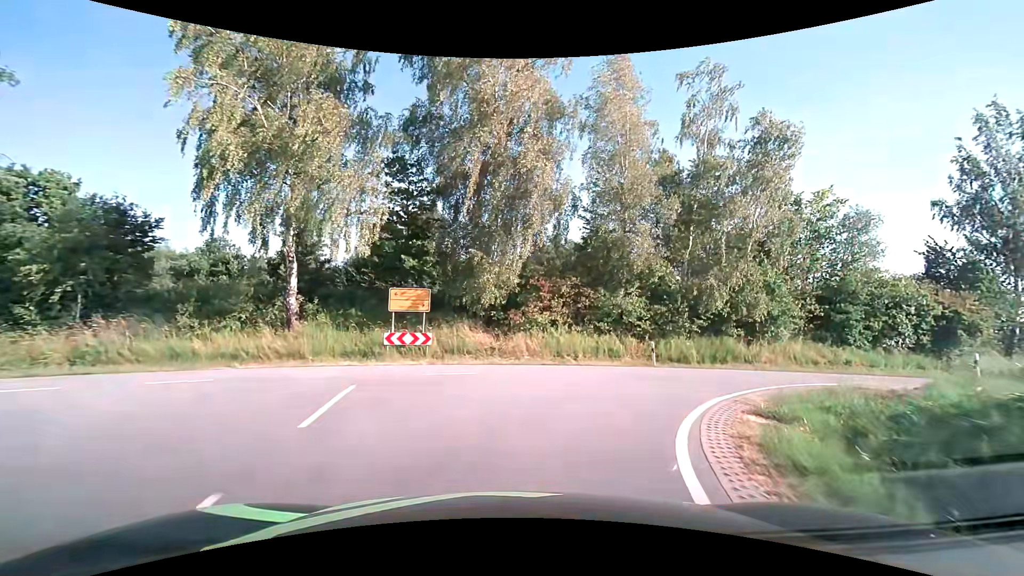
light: Day
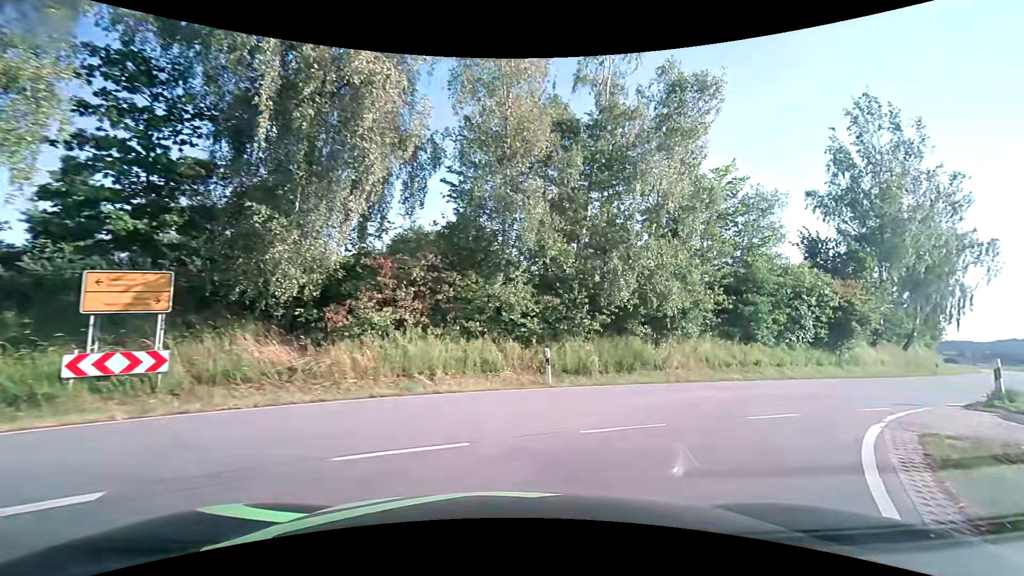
(+0.9, +7.5) m; +14°
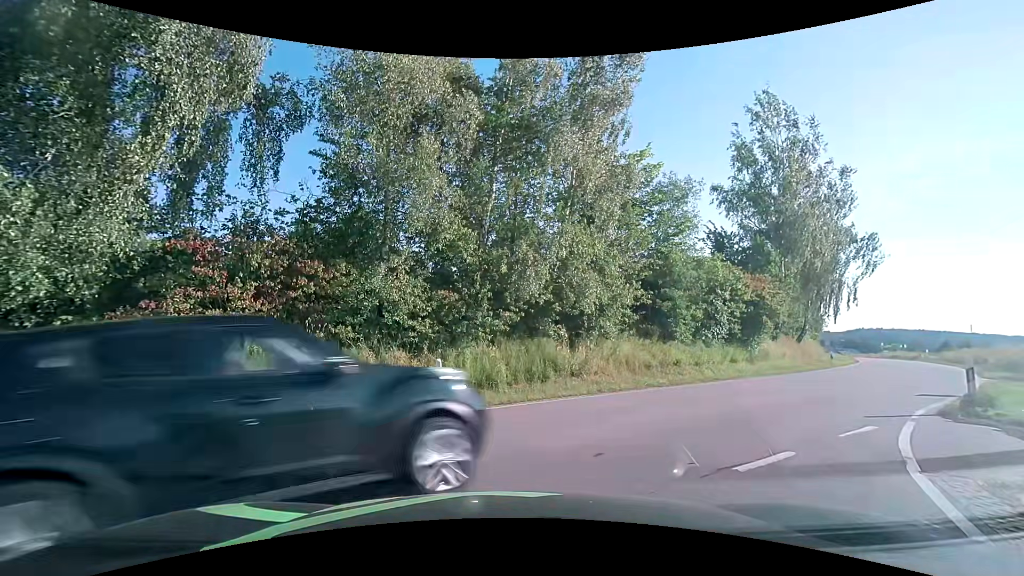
(+0.3, +3.0) m; +8°
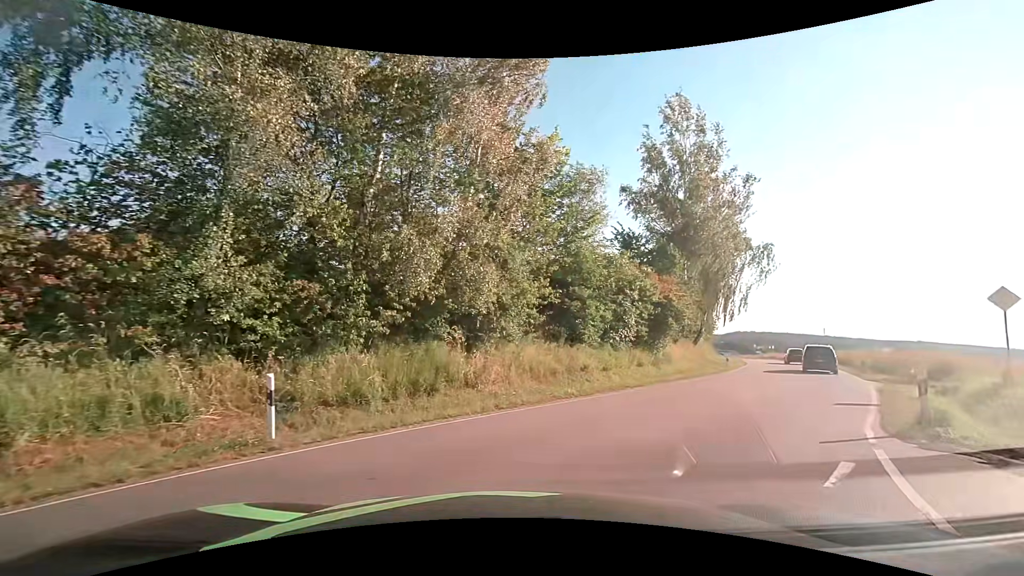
(+0.4, +3.0) m; +13°
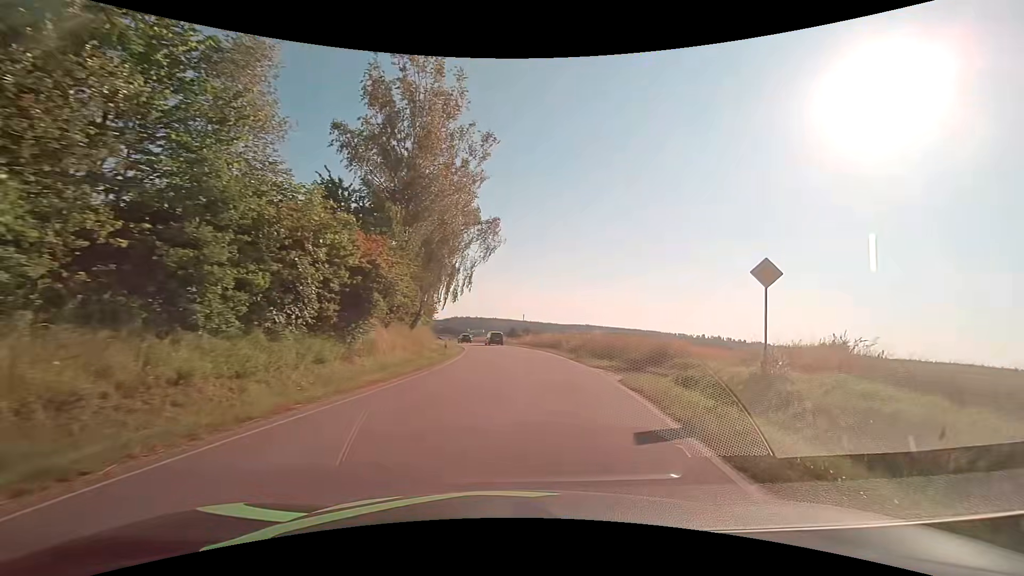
(+2.6, +8.5) m; +32°
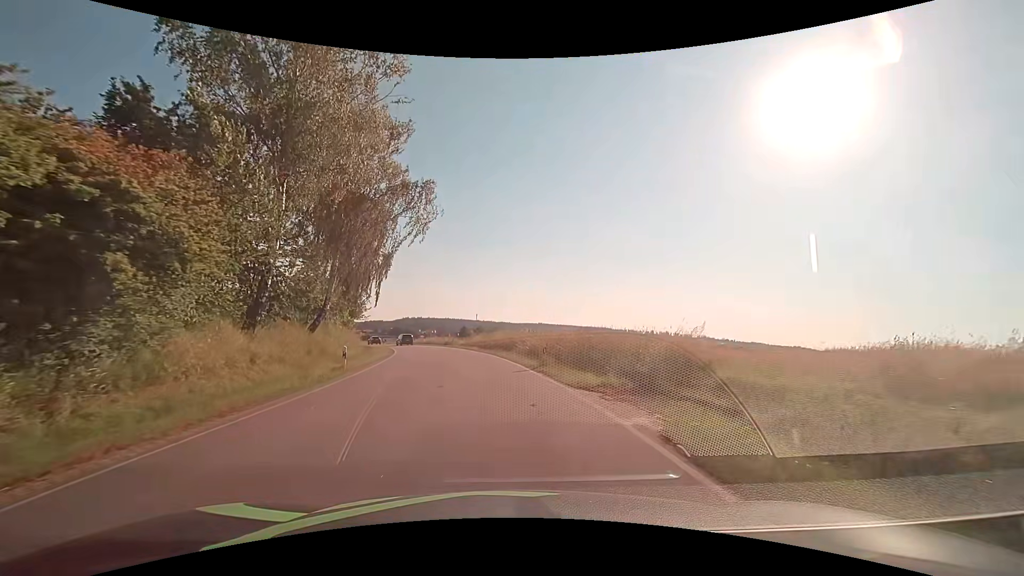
(+0.7, +9.8) m; +5°
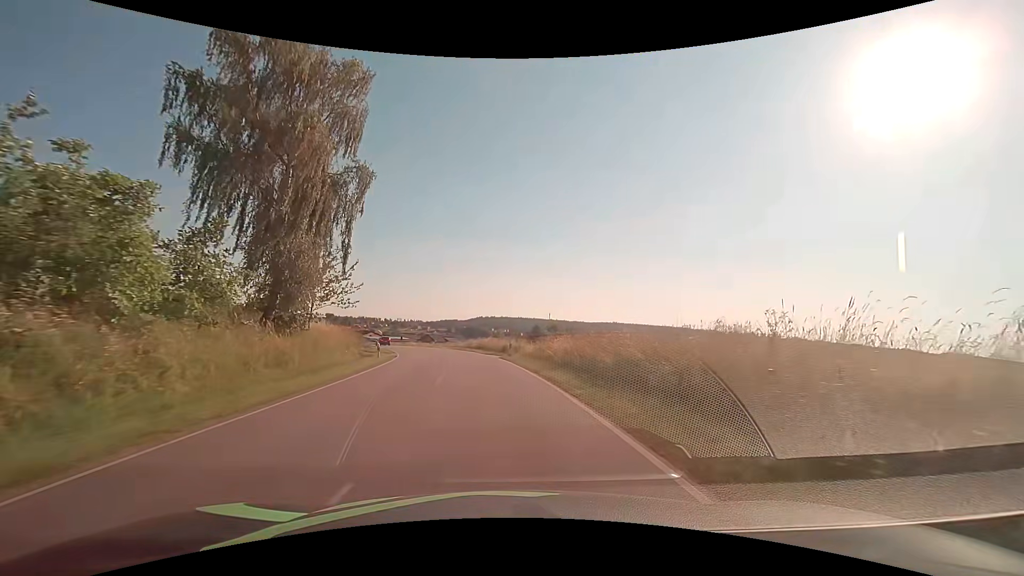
(-1.9, +29.0) m; -8°
(0, +10) (-1, +20) (-2, +30) (-4, +40) (-6, +50) (-9, +59) (-12, +69) (-15, +78) (-19, +87) (-24, +96) m
